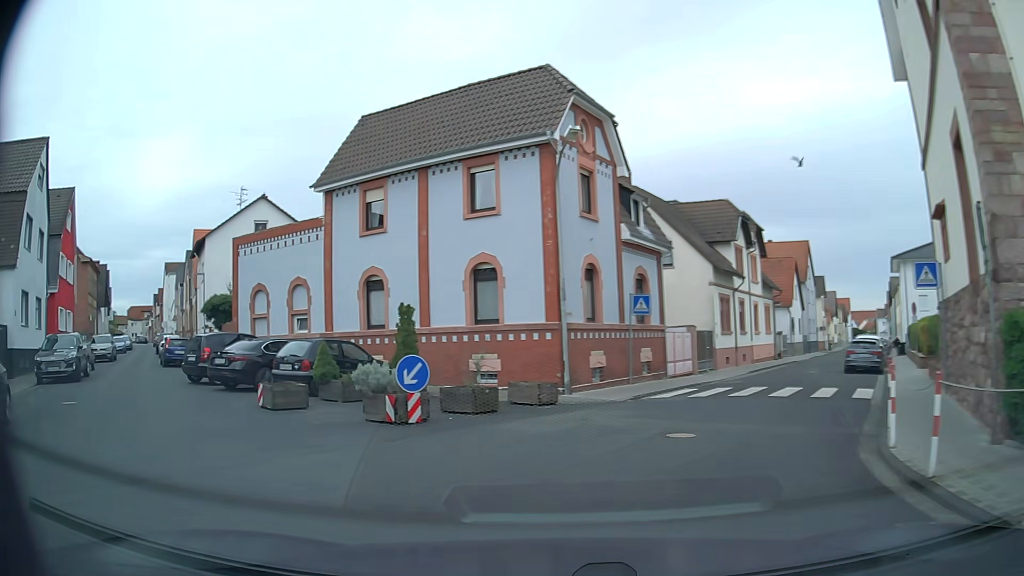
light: Day
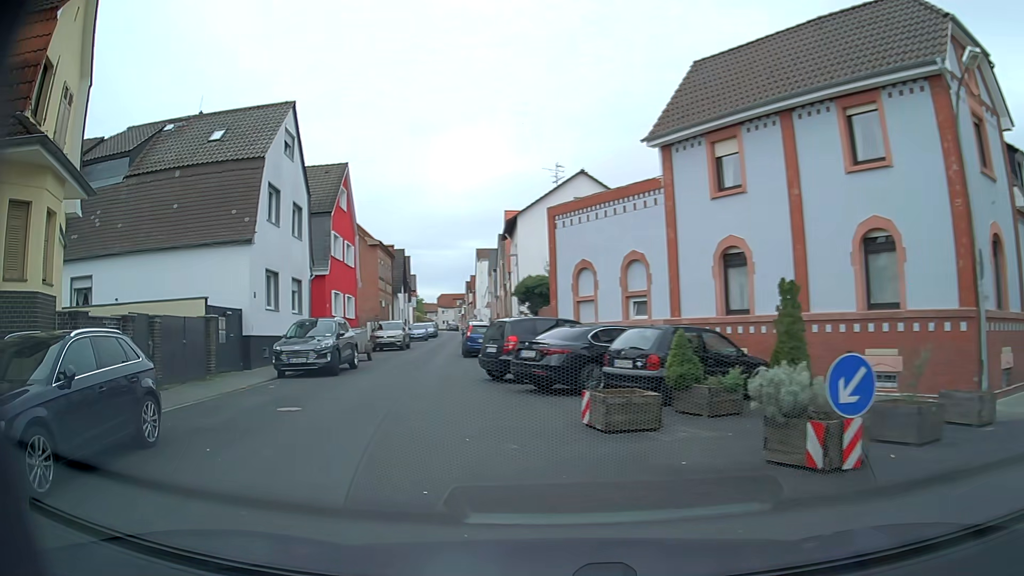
(-1.2, +4.6) m; -29°
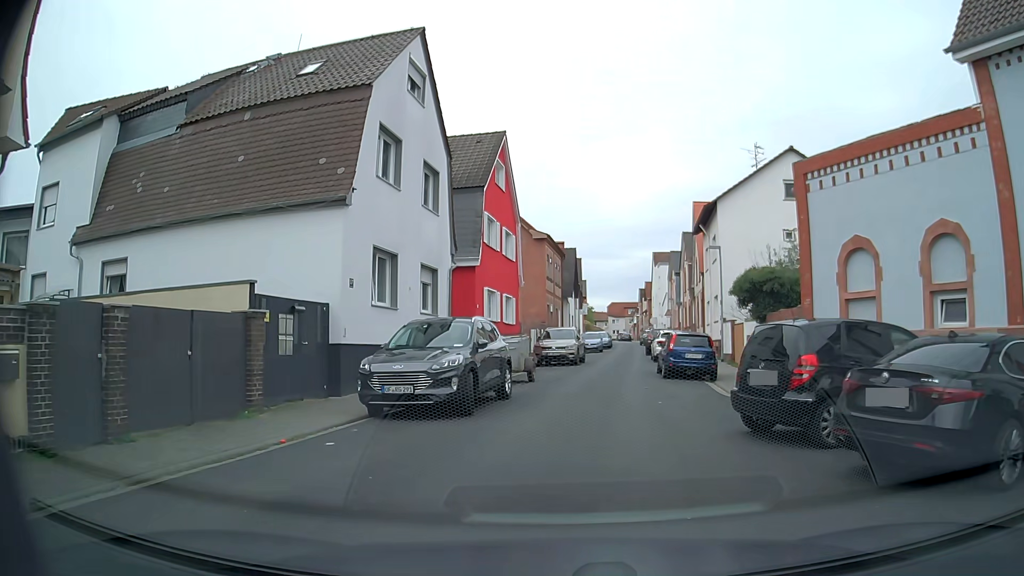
(-1.5, +7.9) m; -14°
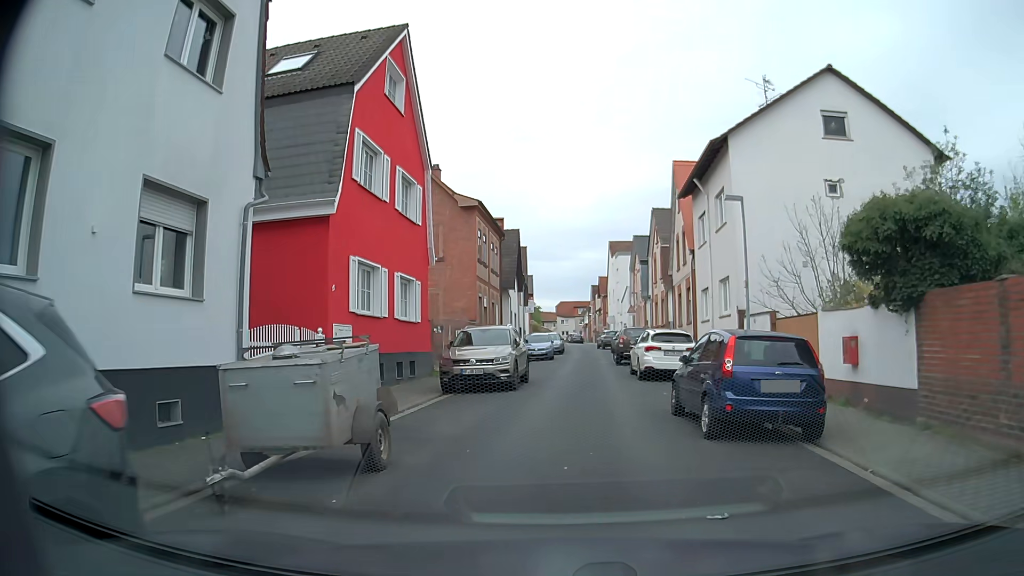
(+0.7, +11.9) m; +5°
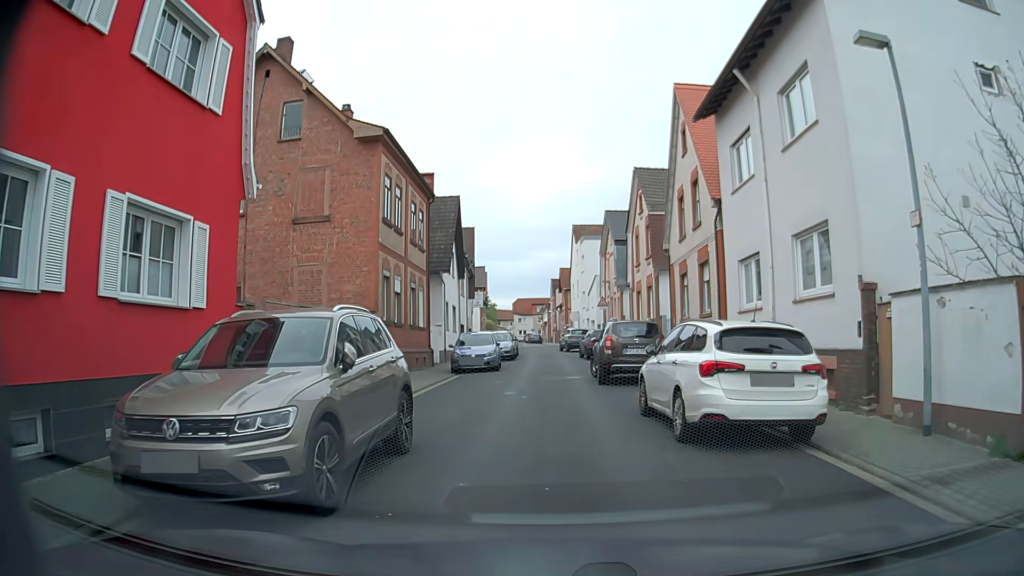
(+0.3, +11.5) m; +3°
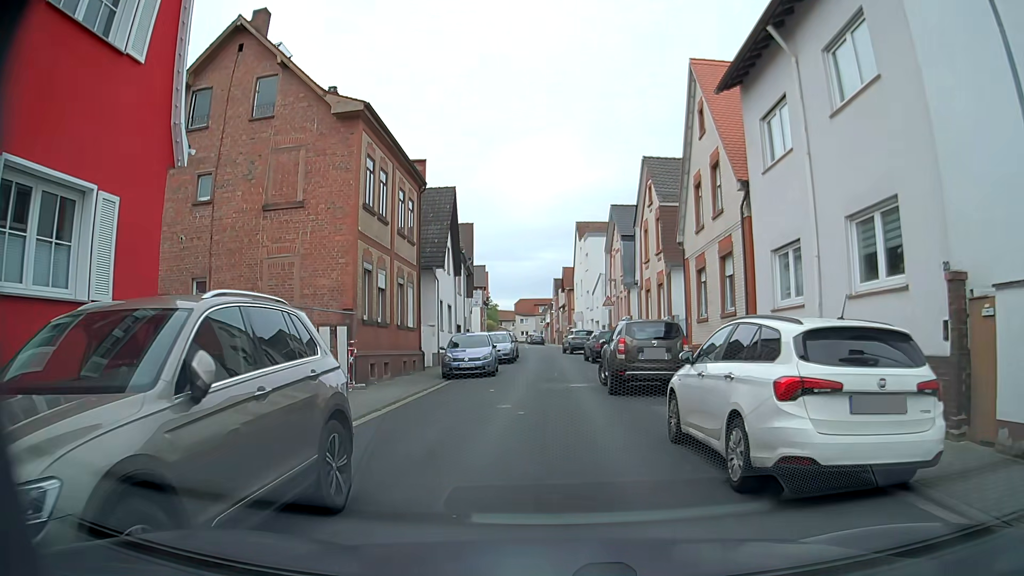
(0.0, +2.6) m; -1°
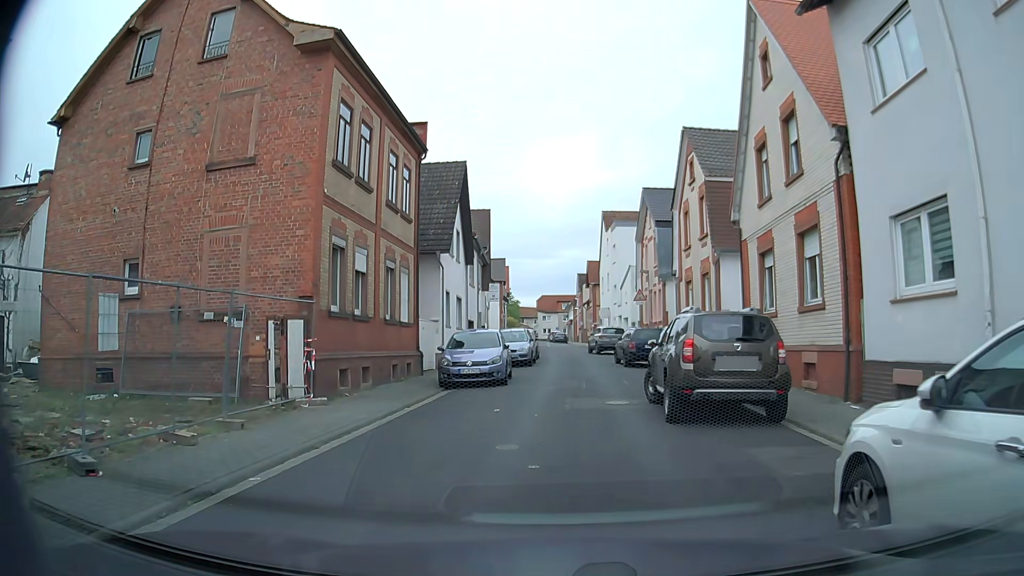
(+0.1, +4.7) m; -1°
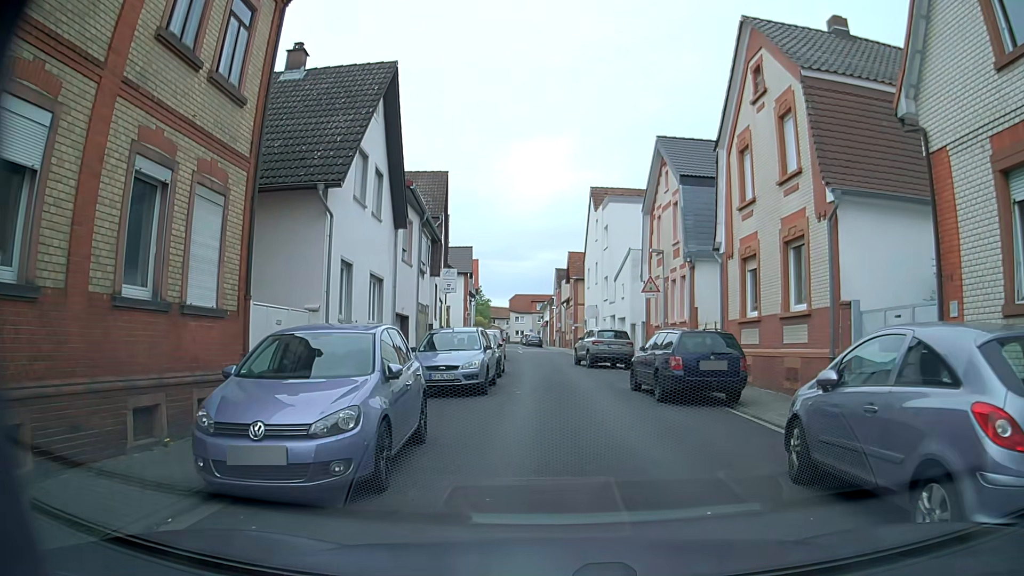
(0.0, +11.8) m; +1°
